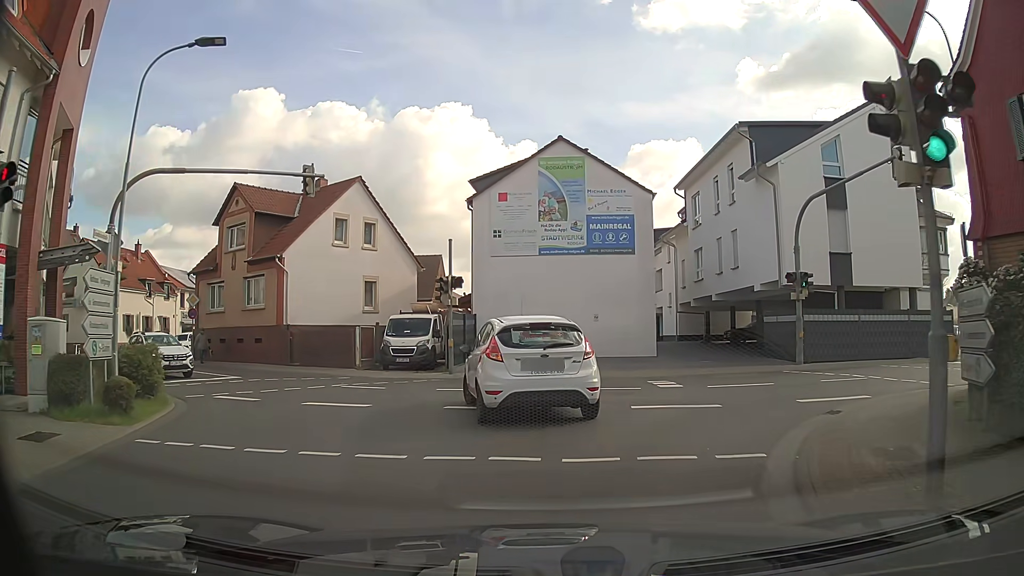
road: unclassified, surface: asphalt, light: Day
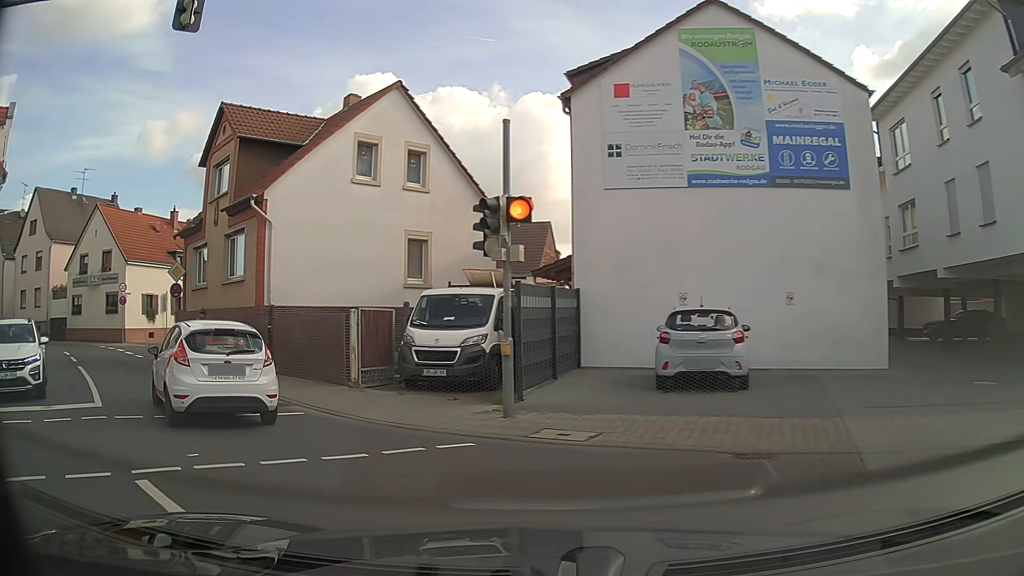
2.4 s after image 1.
(-0.6, +12.3) m; -11°
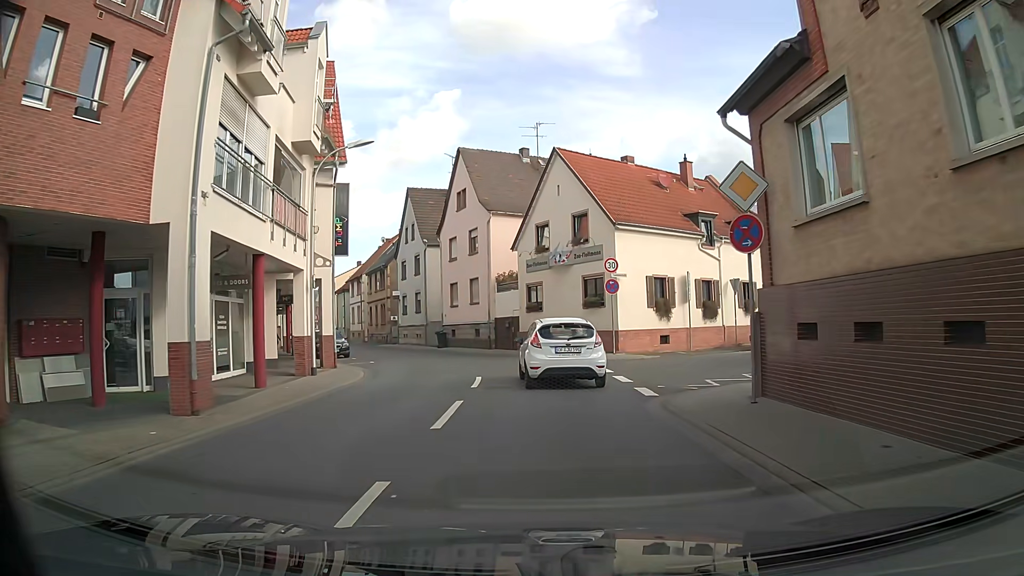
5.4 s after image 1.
(-8.4, +14.4) m; -42°
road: tertiary
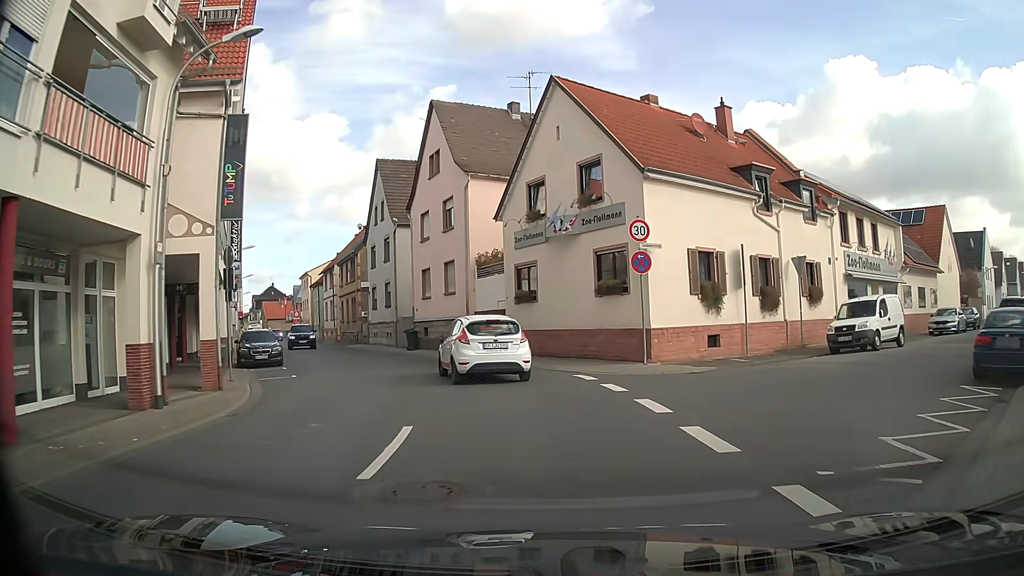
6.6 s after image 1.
(-0.2, +9.1) m; -2°
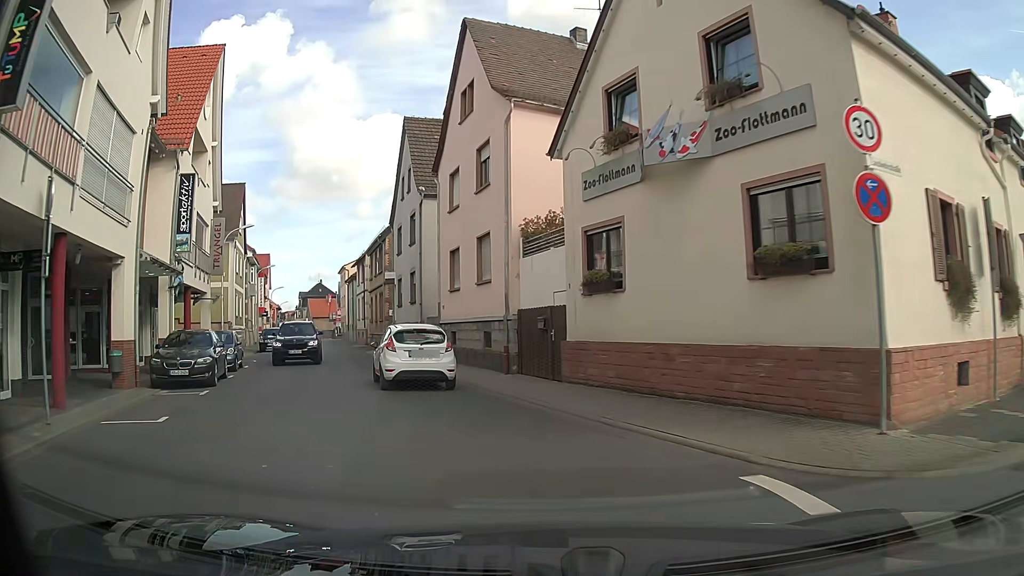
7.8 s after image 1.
(-0.2, +10.3) m; -5°
